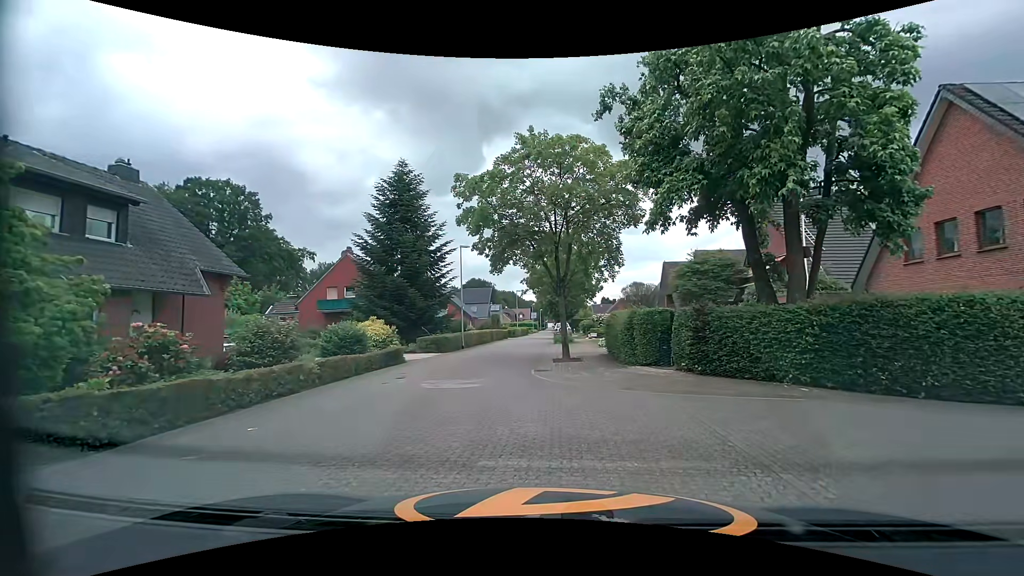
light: Day
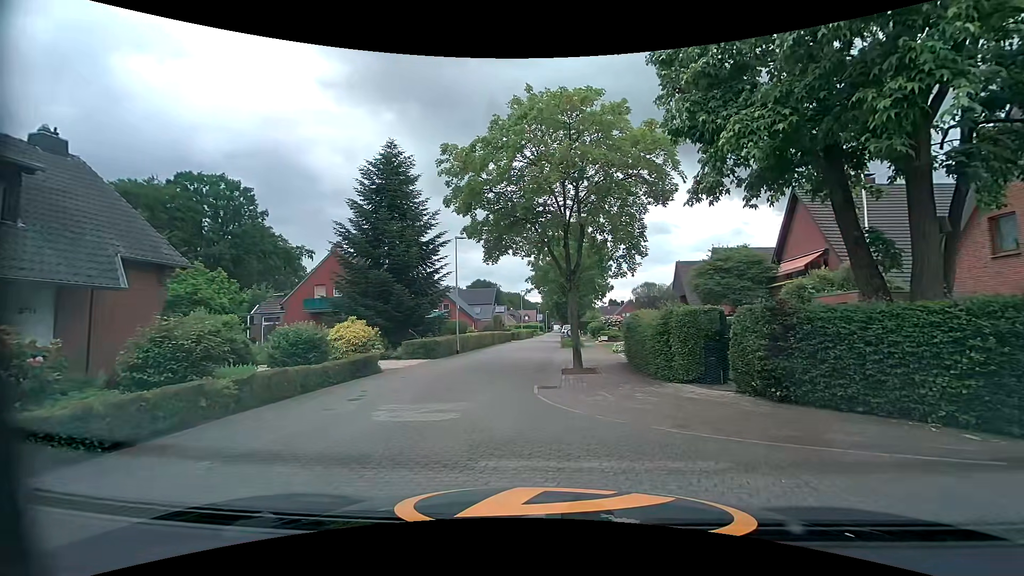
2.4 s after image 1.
(-0.1, +3.5) m; -1°
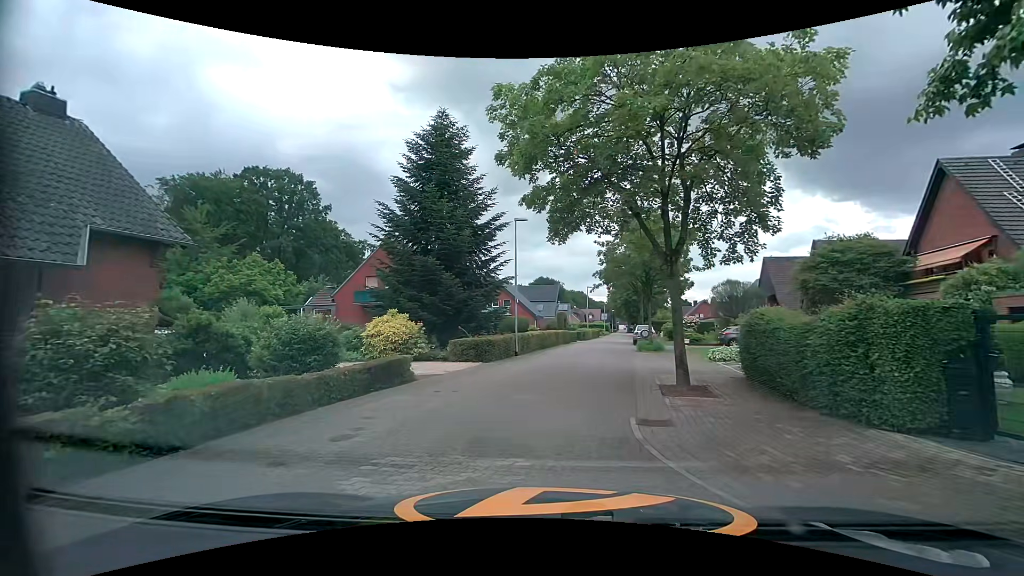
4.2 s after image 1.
(-0.5, +4.3) m; -10°
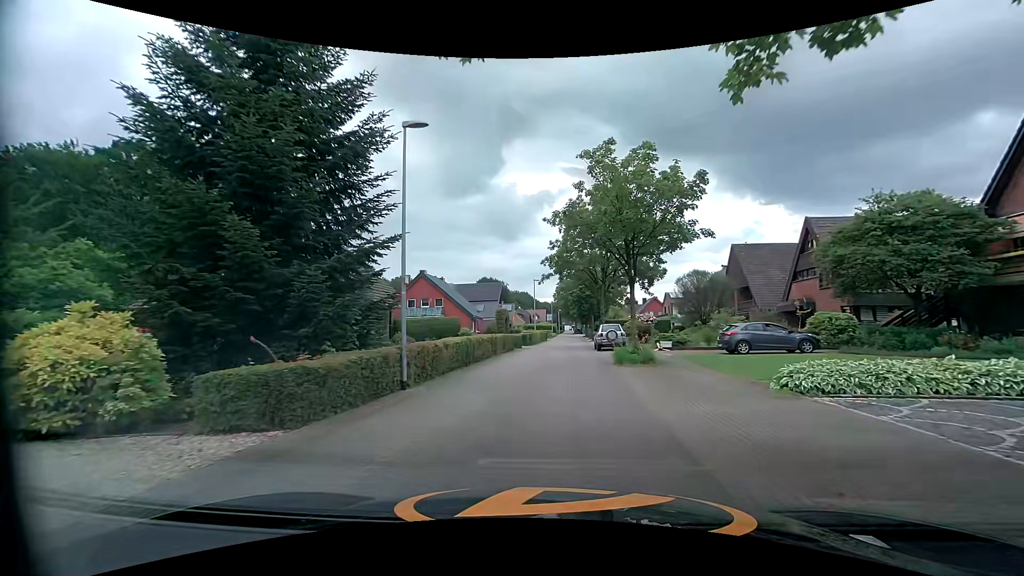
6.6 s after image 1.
(+0.7, +11.2) m; +6°
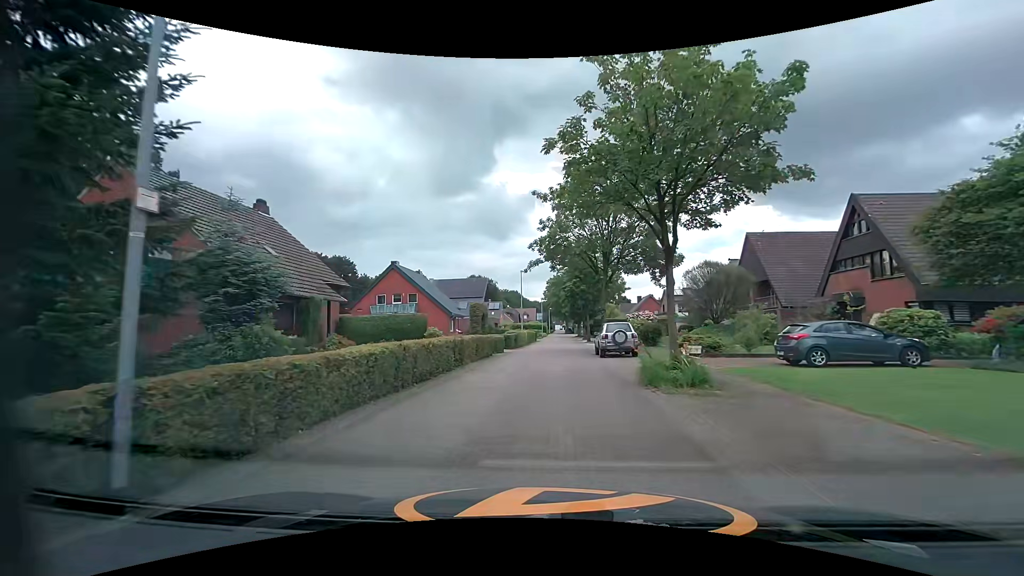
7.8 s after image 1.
(+0.2, +7.2) m; +2°
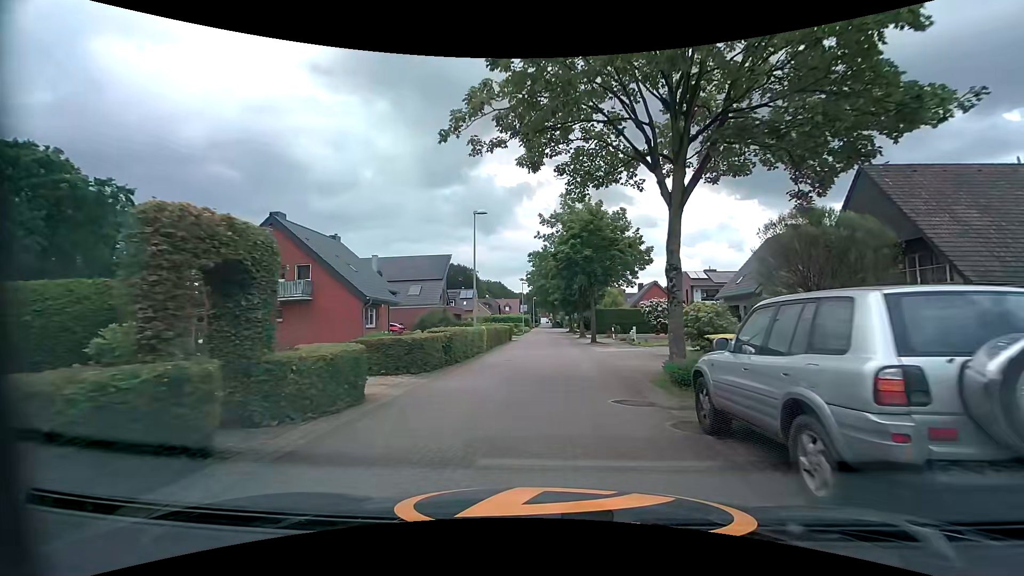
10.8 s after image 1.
(+0.5, +20.0) m; +2°
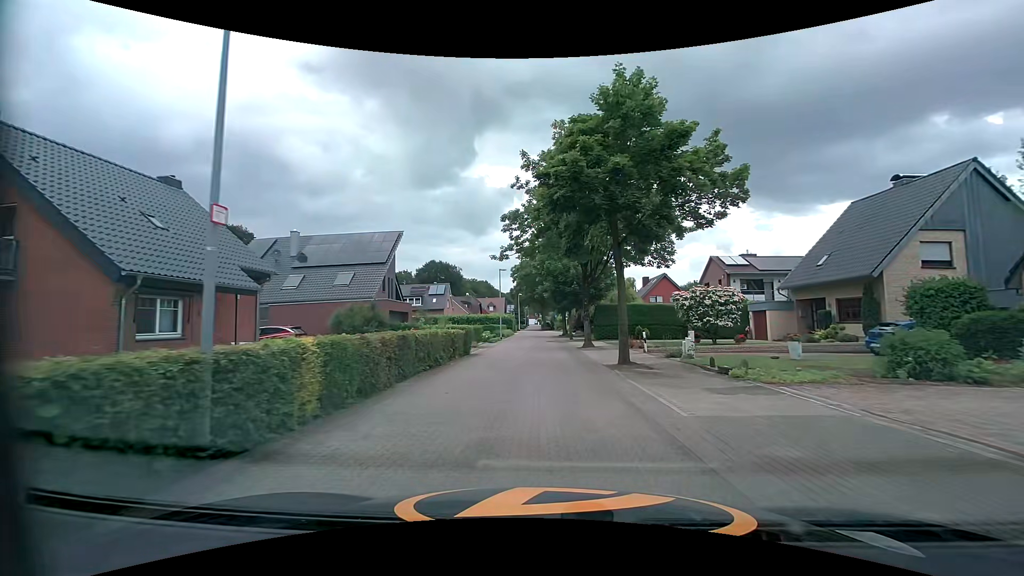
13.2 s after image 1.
(+0.2, +16.4) m; 0°
